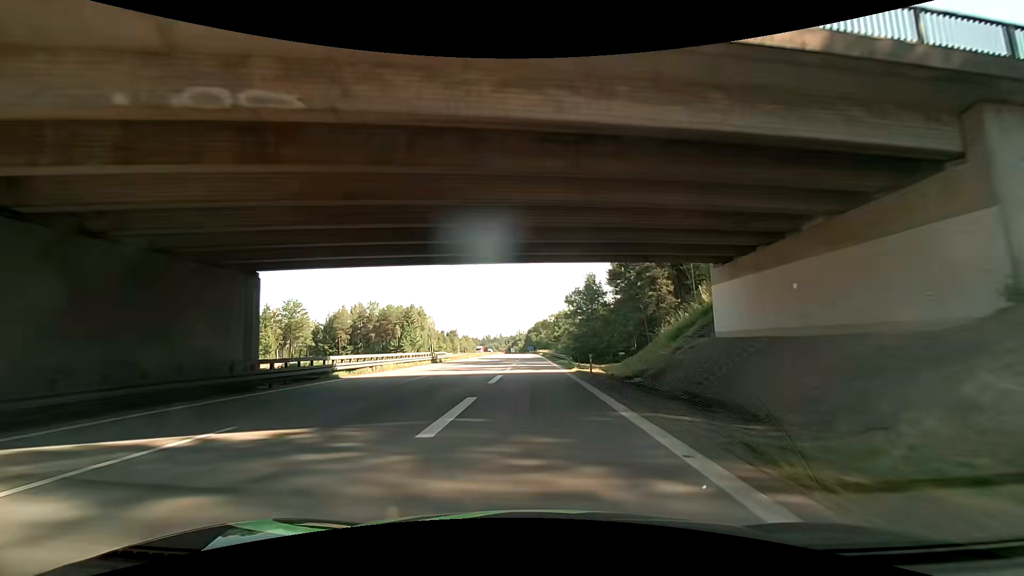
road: motorway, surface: asphalt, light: Day
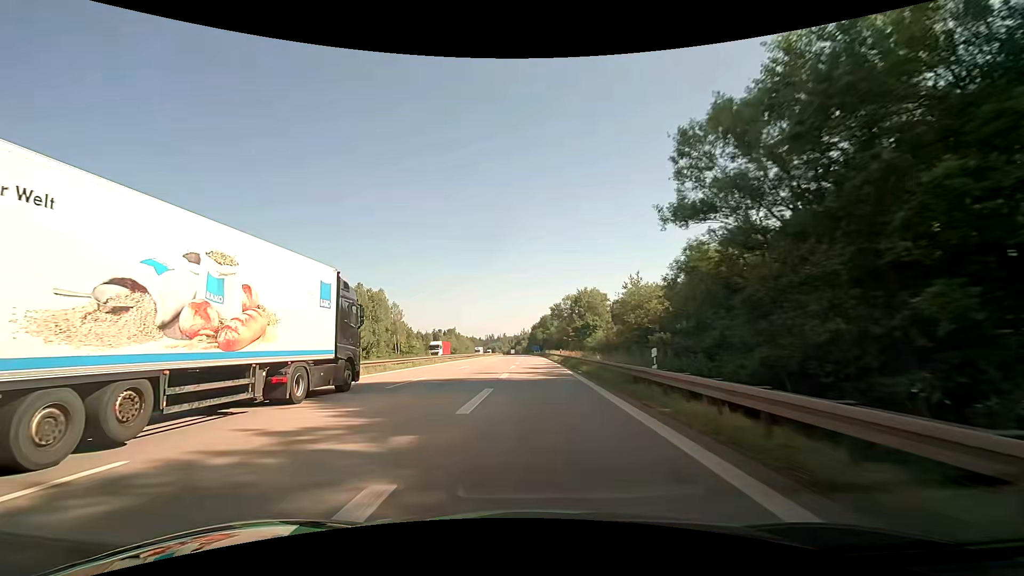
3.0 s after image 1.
(-0.1, +57.9) m; 0°
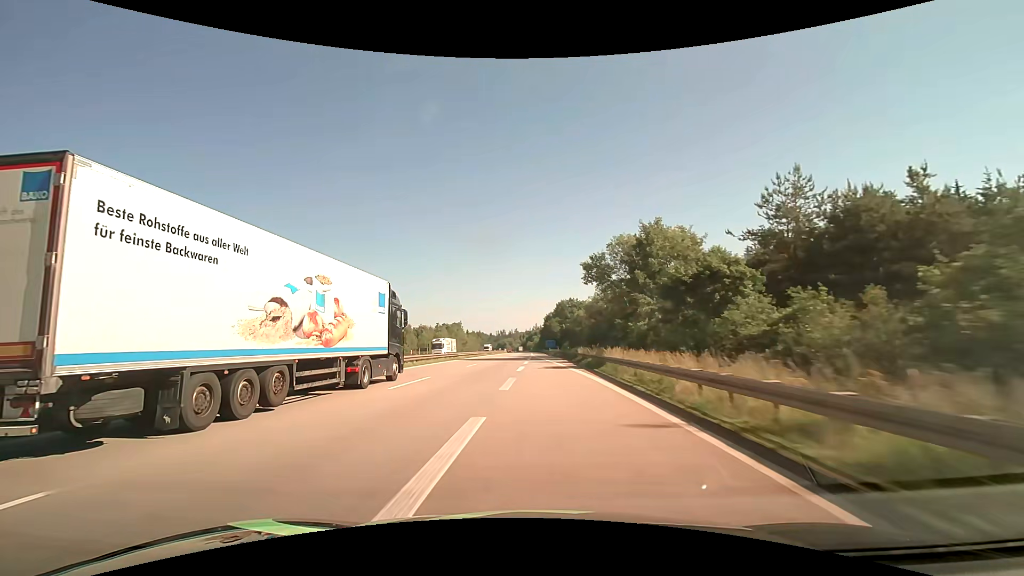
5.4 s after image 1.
(-0.4, +56.0) m; -1°
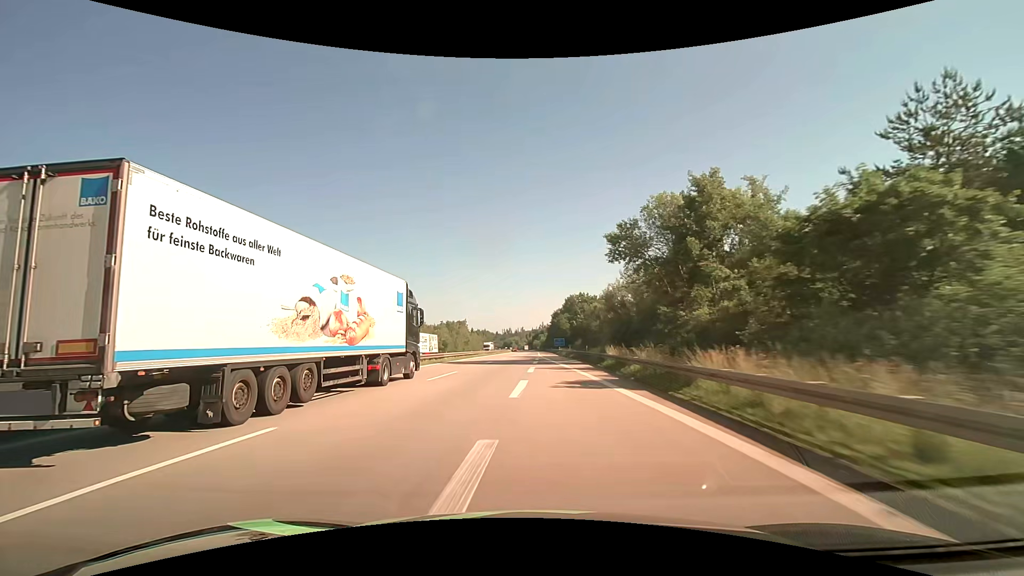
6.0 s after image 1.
(-0.1, +14.5) m; -1°
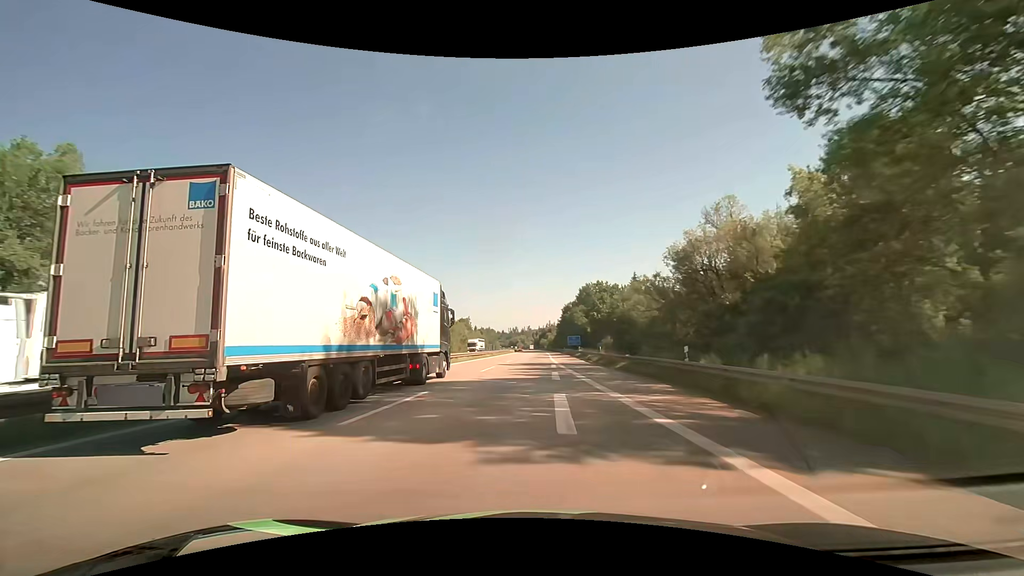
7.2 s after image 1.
(-0.2, +29.3) m; -1°
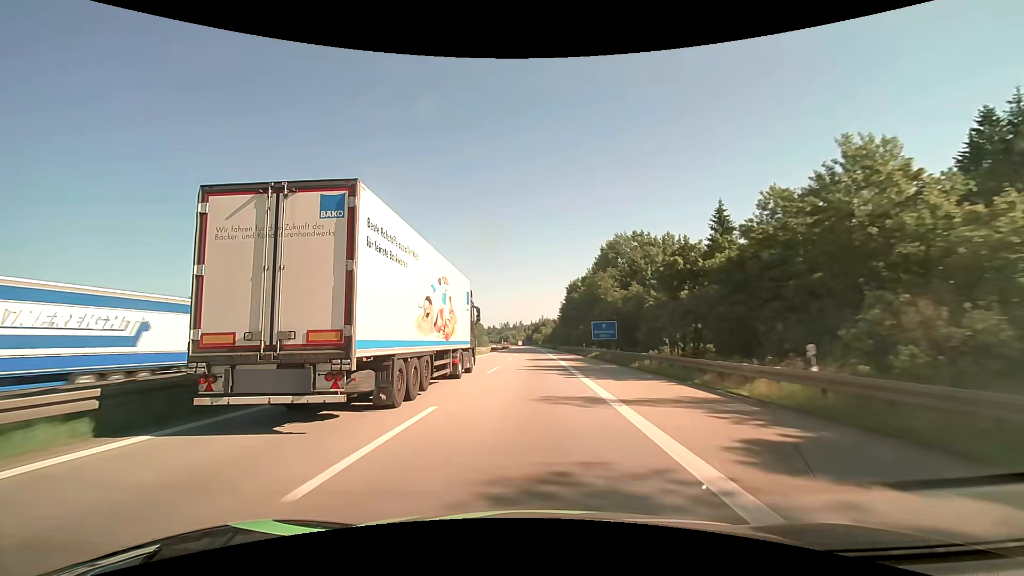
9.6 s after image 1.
(+0.6, +58.4) m; +1°
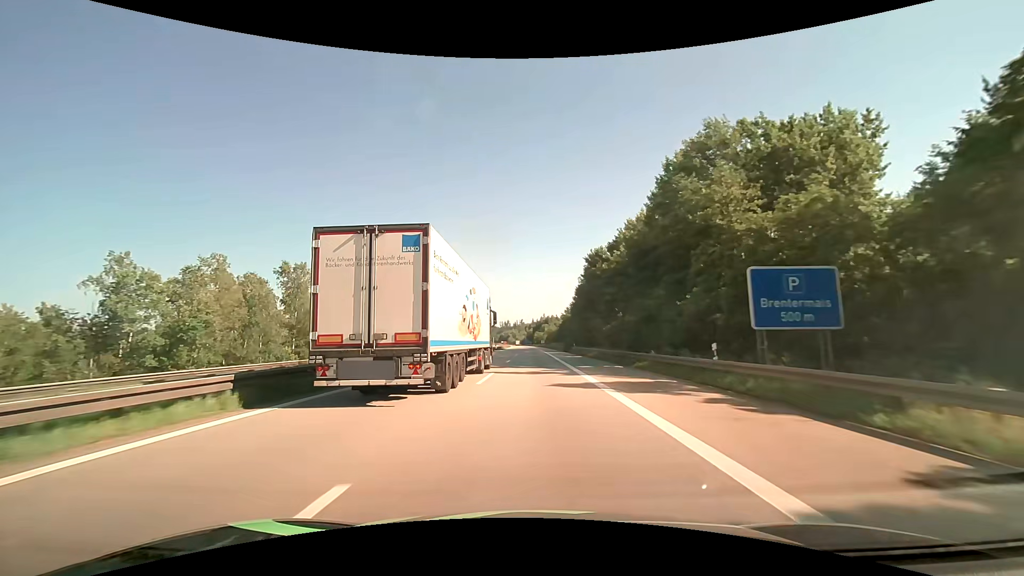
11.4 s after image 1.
(-0.1, +41.6) m; 0°
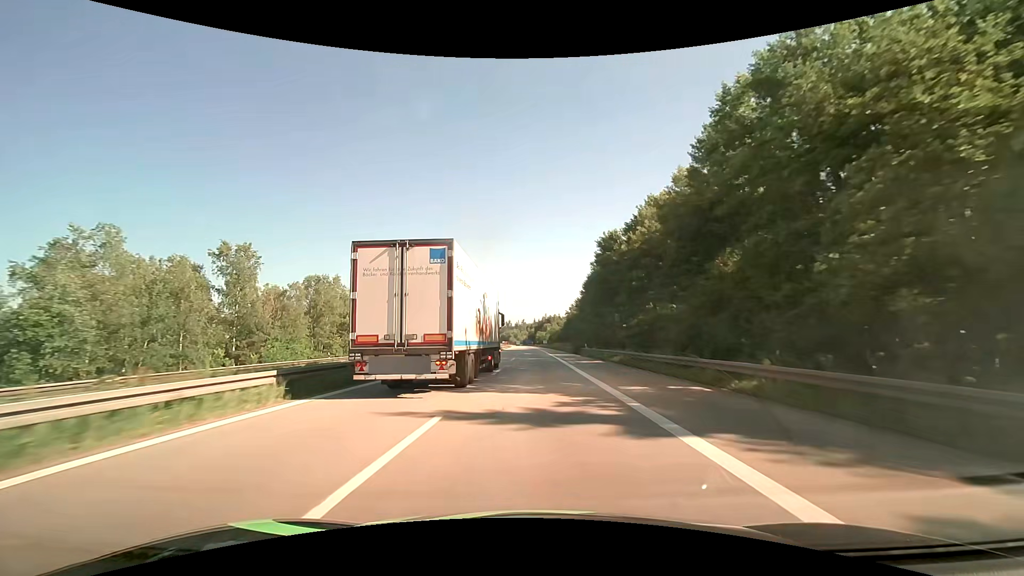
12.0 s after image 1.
(0.0, +13.3) m; 0°
(0, +10) (0, +20) (0, +30) (0, +40) (0, +50) (0, +60) (0, +70) (0, +80) (0, +90) (0, +100) m
